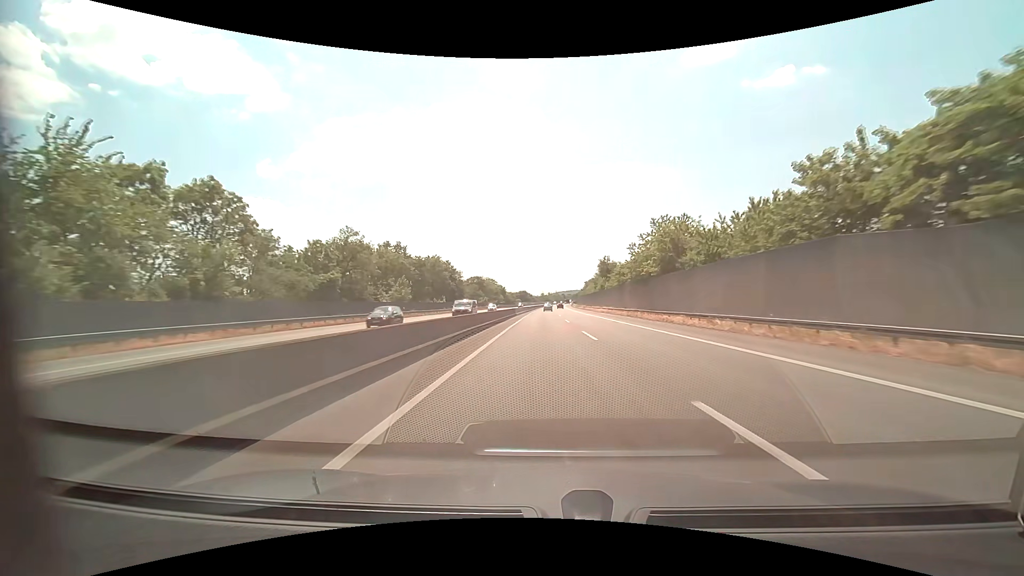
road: motorway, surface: asphalt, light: Day
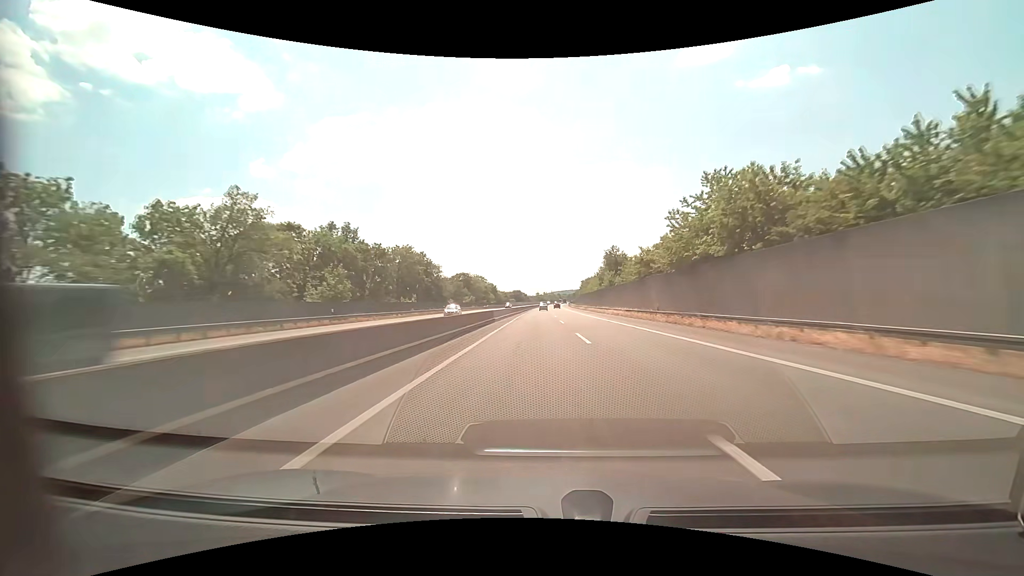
(+0.1, +19.8) m; +1°
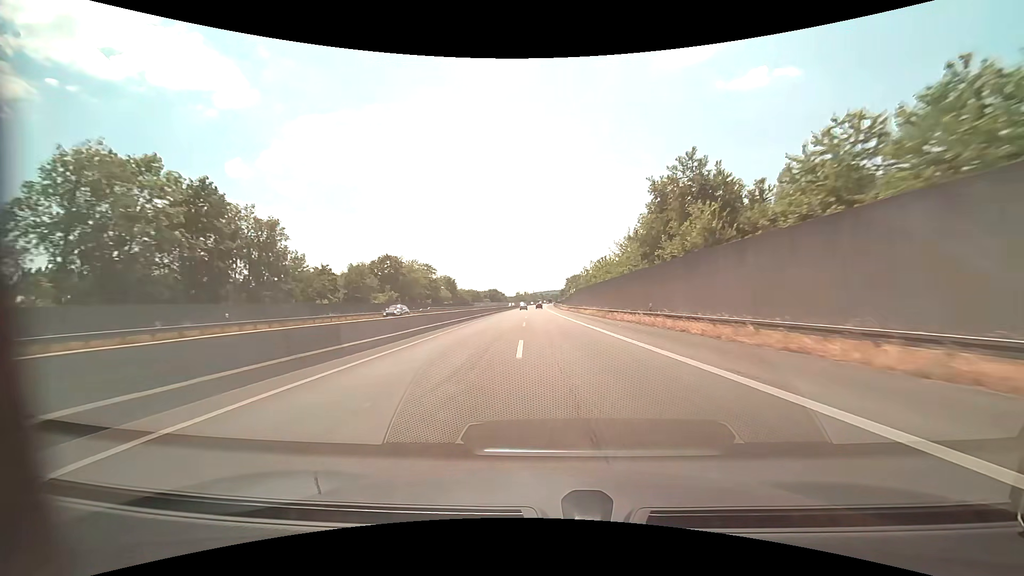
(+1.1, +57.9) m; +2°
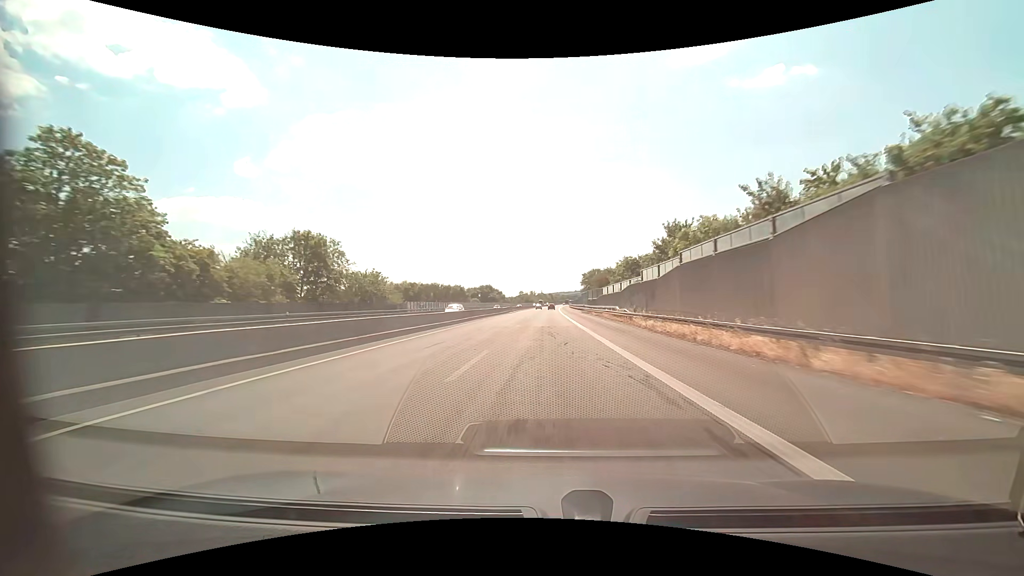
(-1.4, +93.5) m; -1°
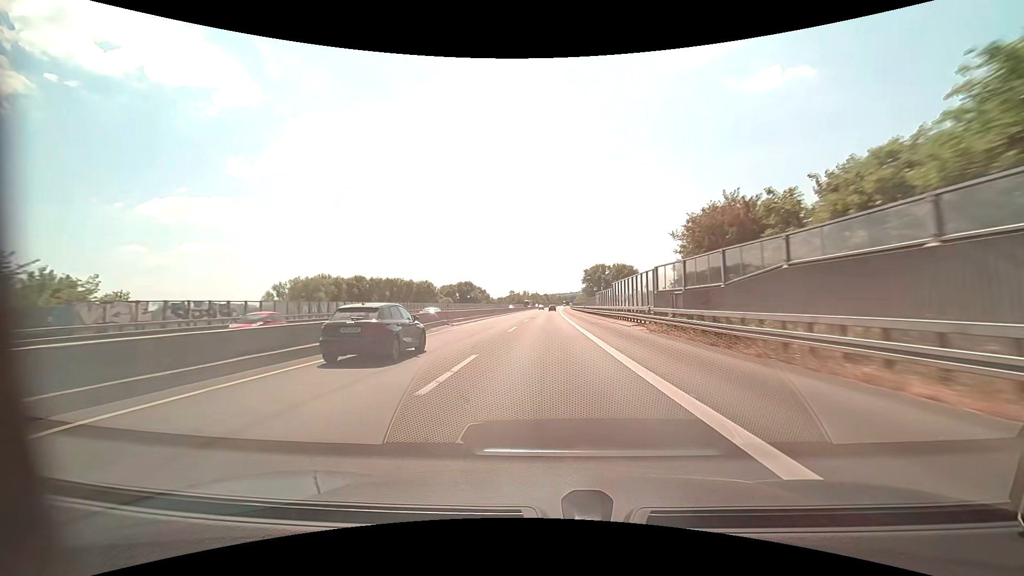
(+0.3, +55.7) m; +1°
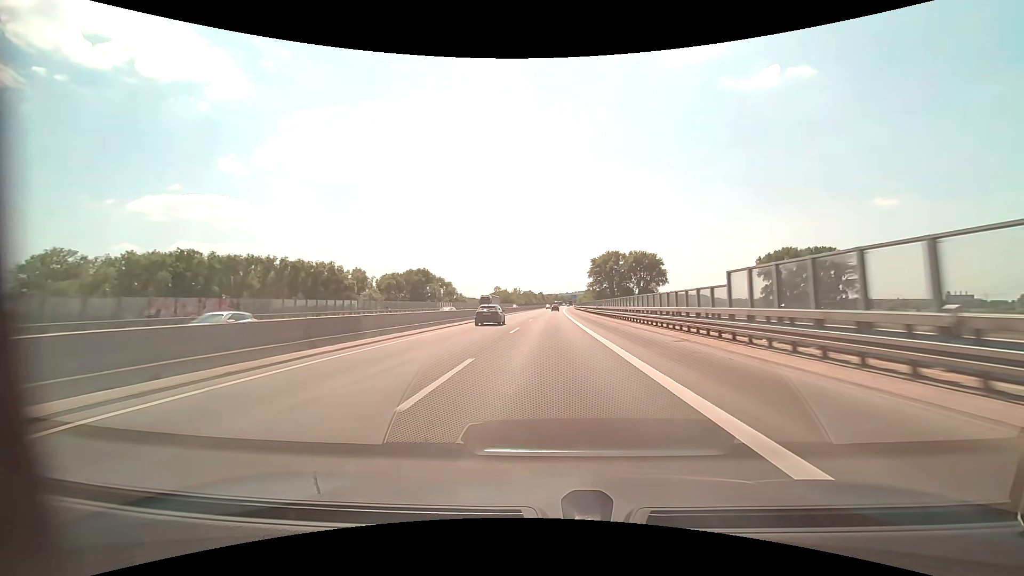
(+0.5, +73.4) m; +1°
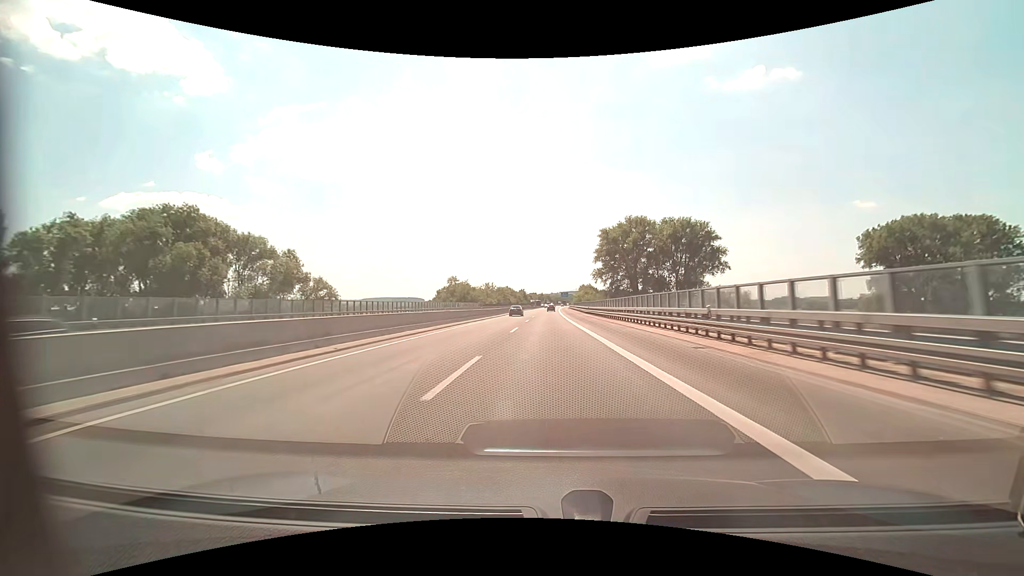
(+1.0, +89.6) m; +2°
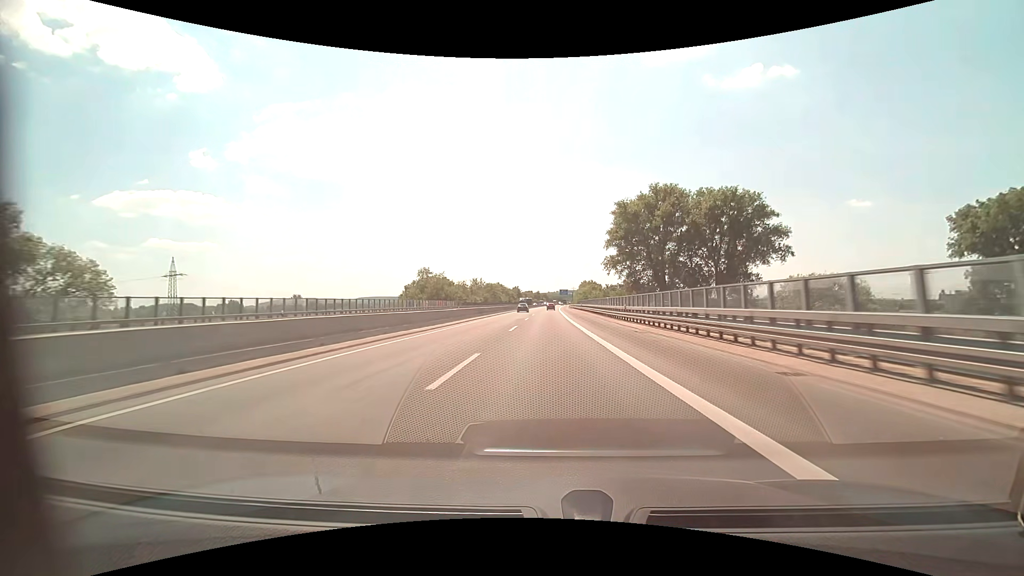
(+0.1, +35.2) m; 0°
(0, +10) (0, +20) (0, +30) (0, +40) (0, +50) (0, +60) (0, +70) (0, +80) (+1, +90) (+1, +100) m
